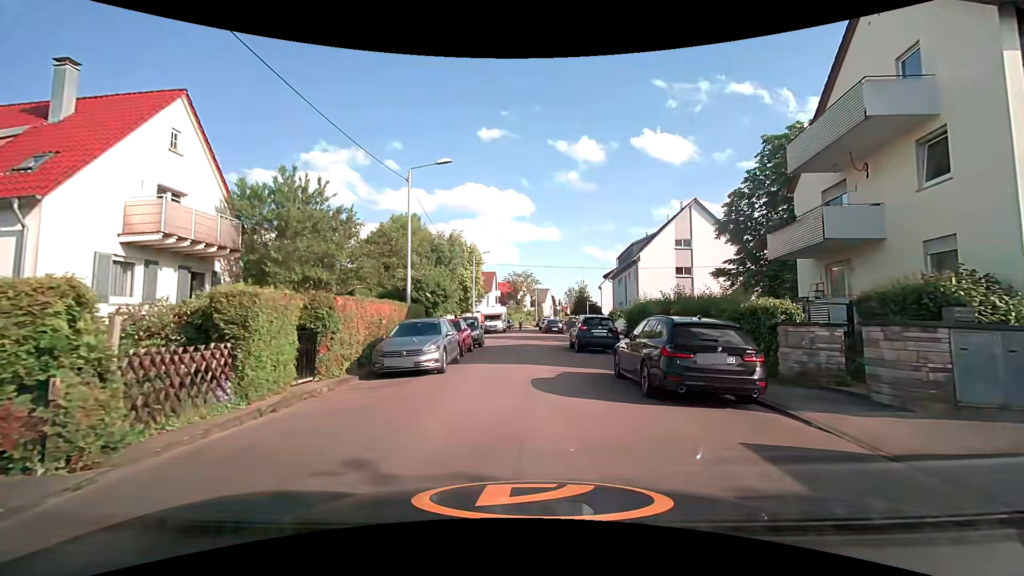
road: residential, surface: asphalt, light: Day
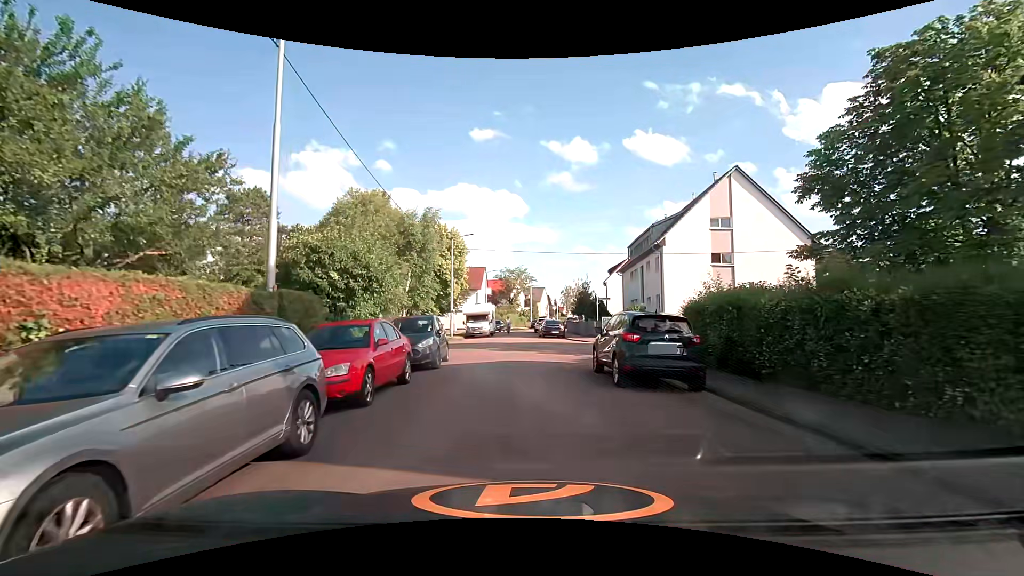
(+0.2, +10.4) m; 0°
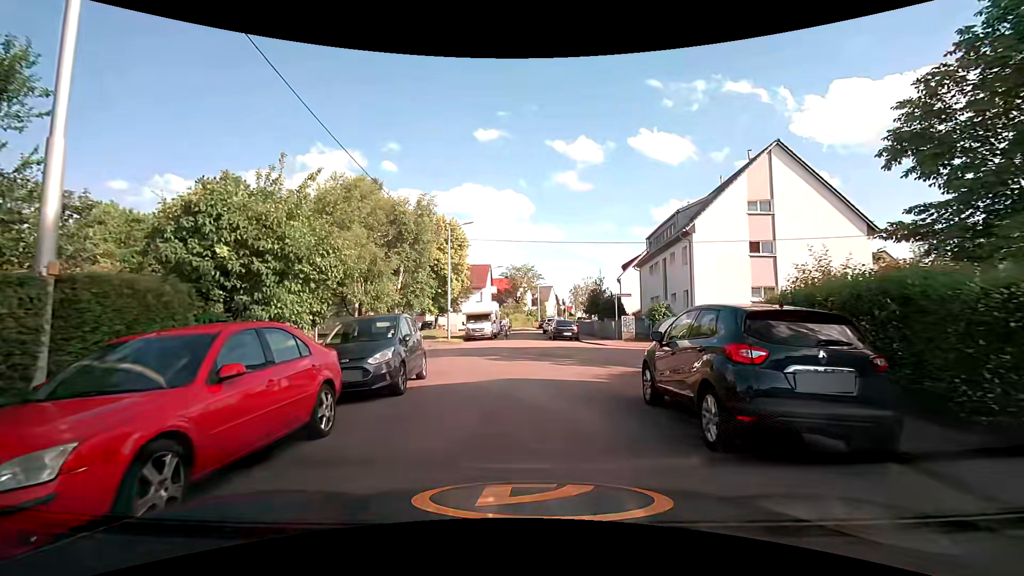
(0.0, +4.8) m; 0°
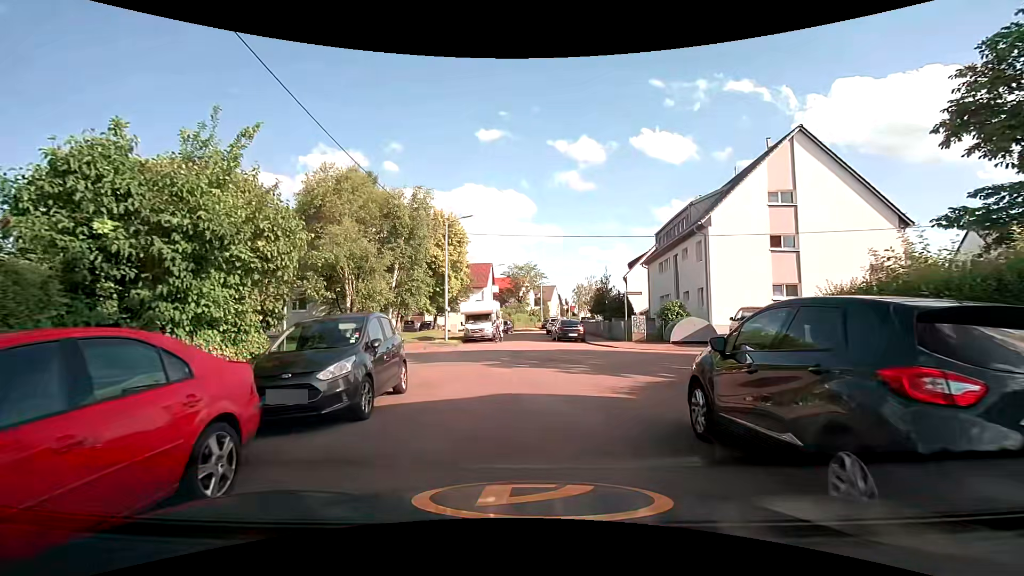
(0.0, +2.2) m; -1°
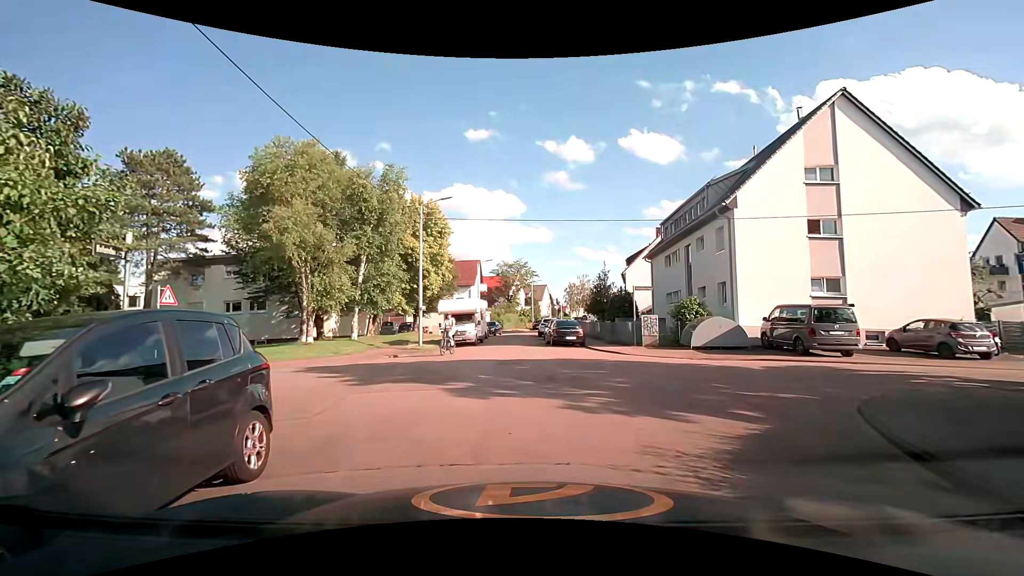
(0.0, +4.8) m; +1°
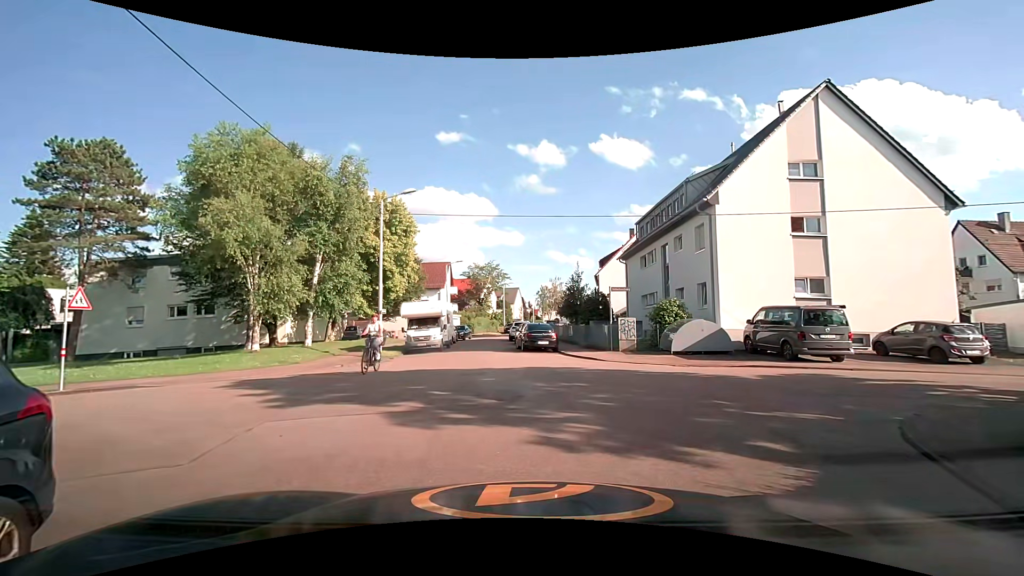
(+0.1, +1.9) m; +2°
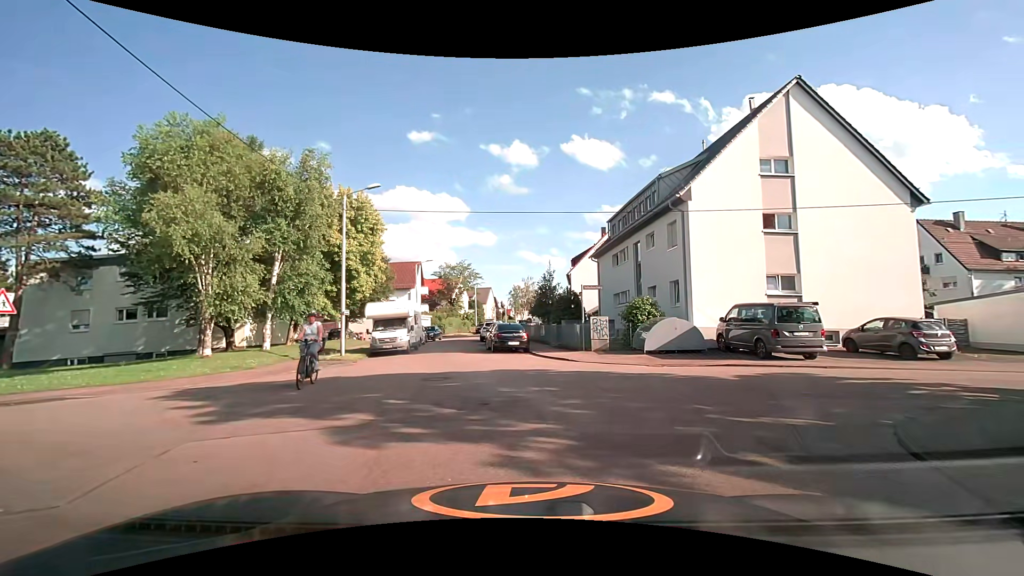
(0.0, +0.8) m; +5°
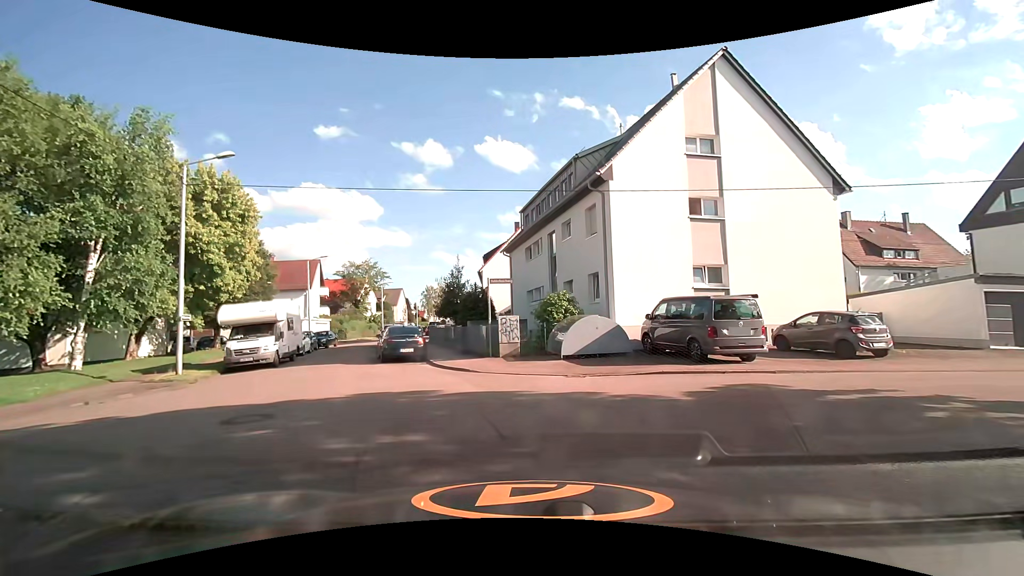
(+0.4, +3.9) m; +8°
